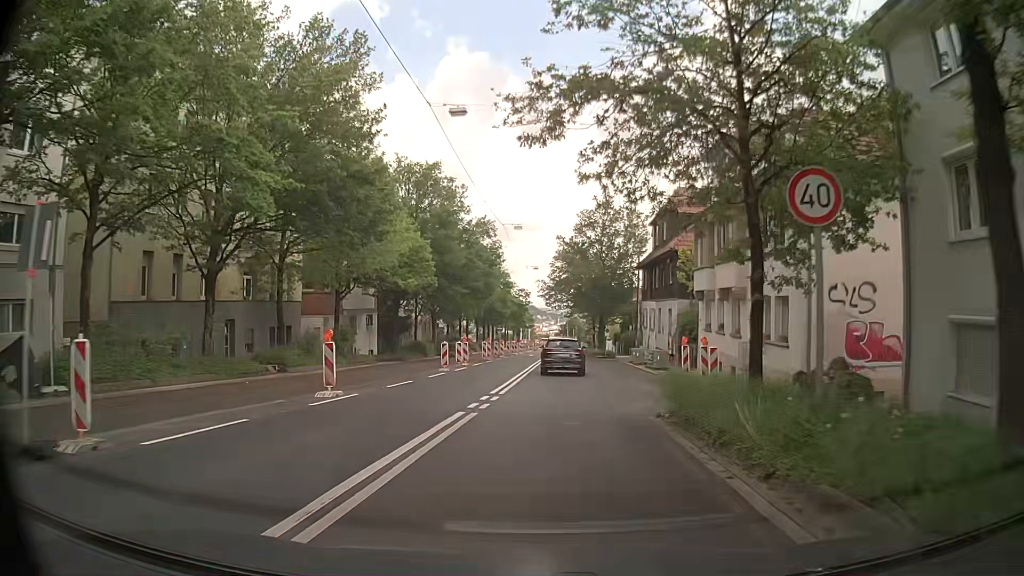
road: secondary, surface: asphalt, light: Day
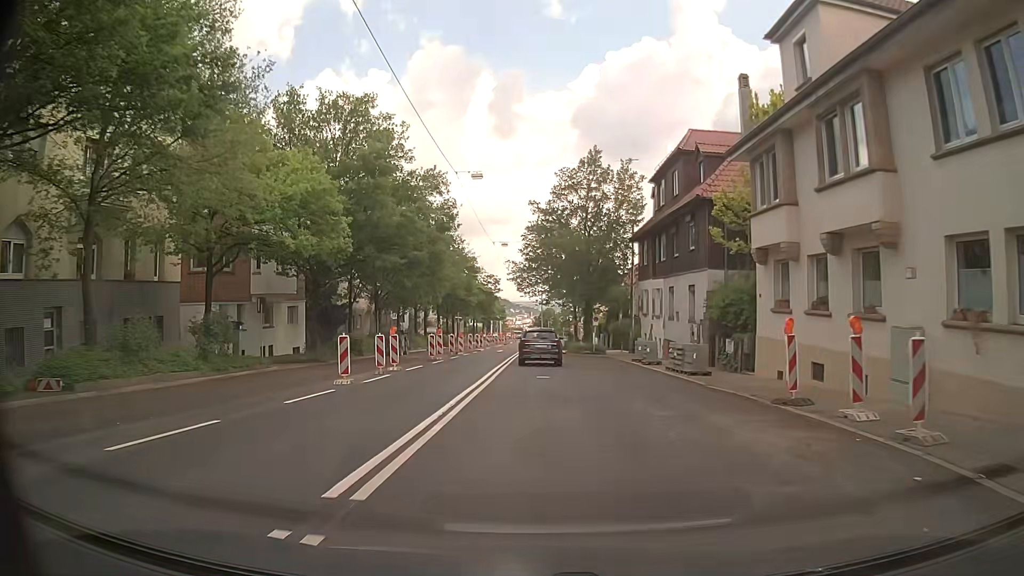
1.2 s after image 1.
(+0.5, +12.7) m; +3°
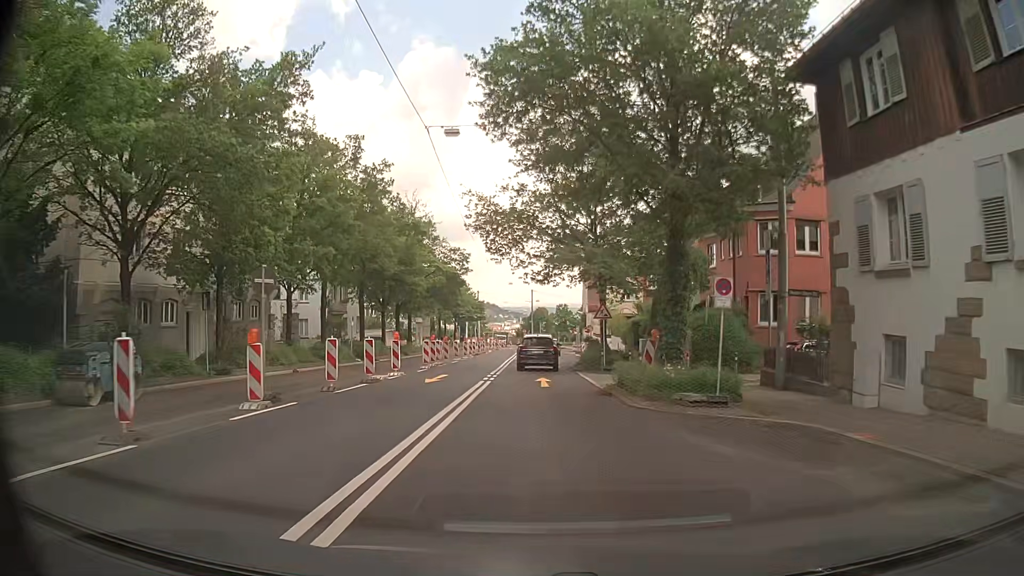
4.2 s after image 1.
(+0.1, +32.5) m; +1°
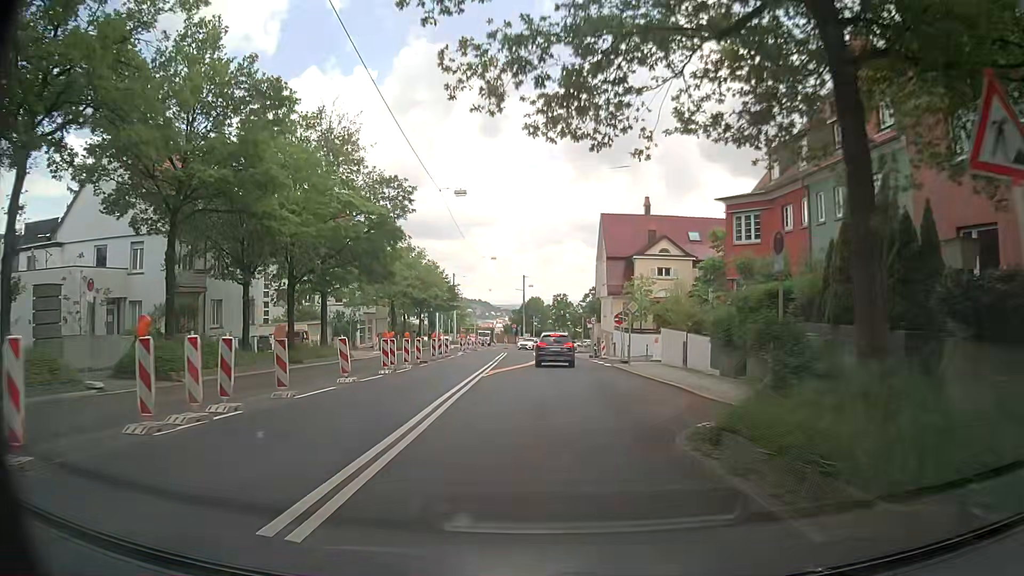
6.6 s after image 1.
(-0.1, +26.0) m; 0°
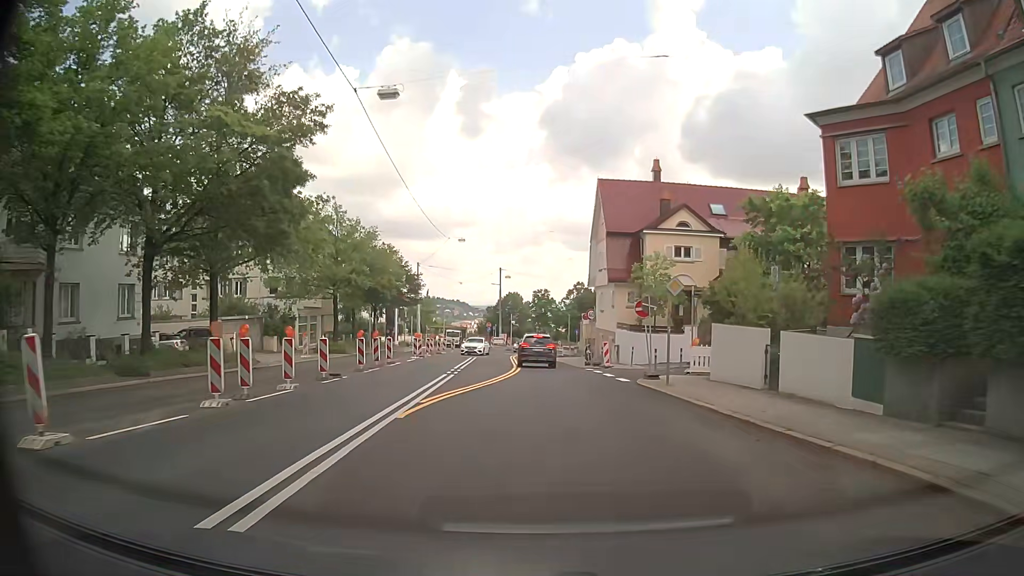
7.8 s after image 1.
(+0.1, +12.7) m; +2°
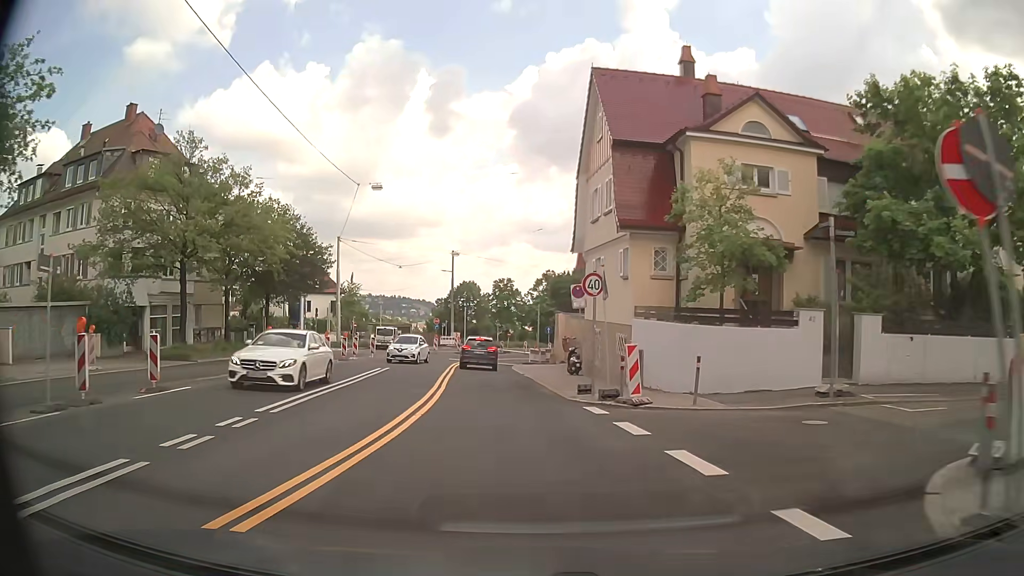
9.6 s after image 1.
(+0.9, +18.8) m; +3°
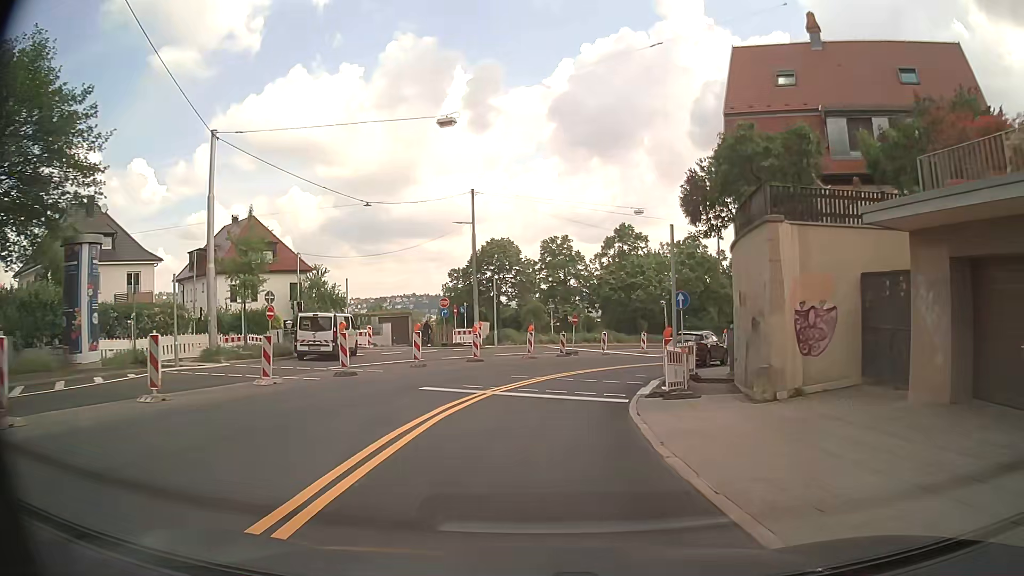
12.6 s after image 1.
(-1.8, +31.3) m; -4°
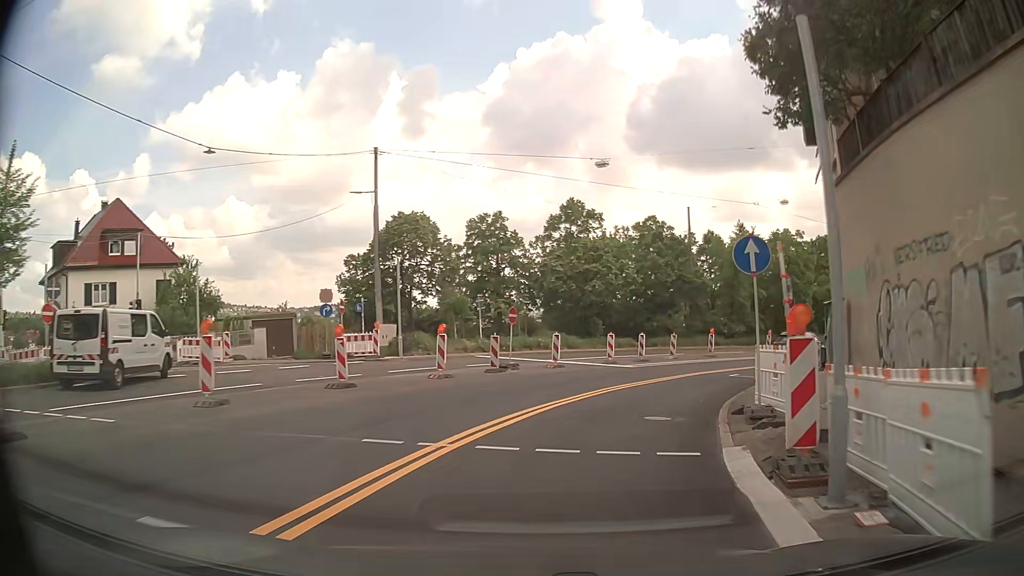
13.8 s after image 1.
(+0.5, +12.5) m; +6°
